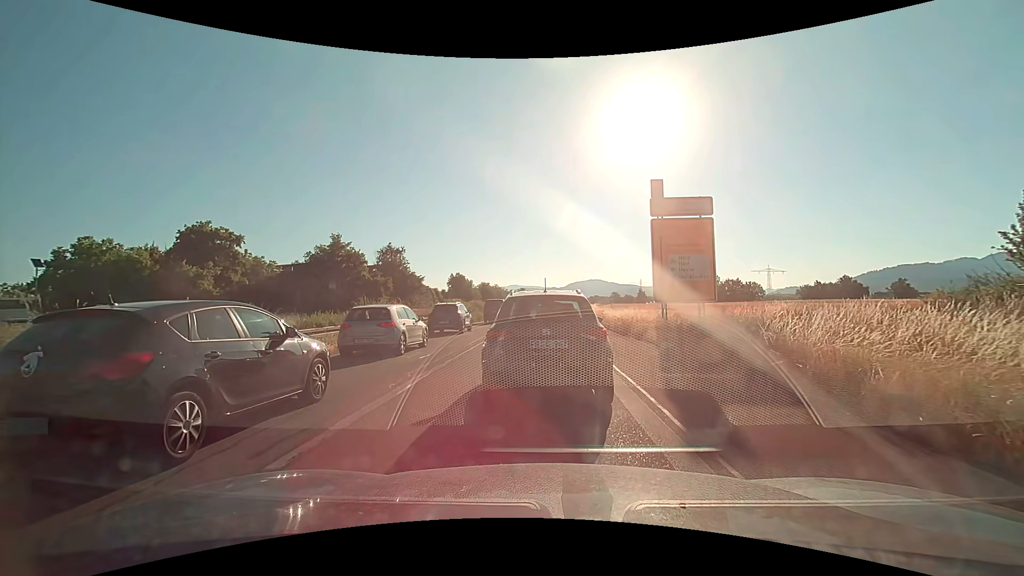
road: trunk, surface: asphalt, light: Day
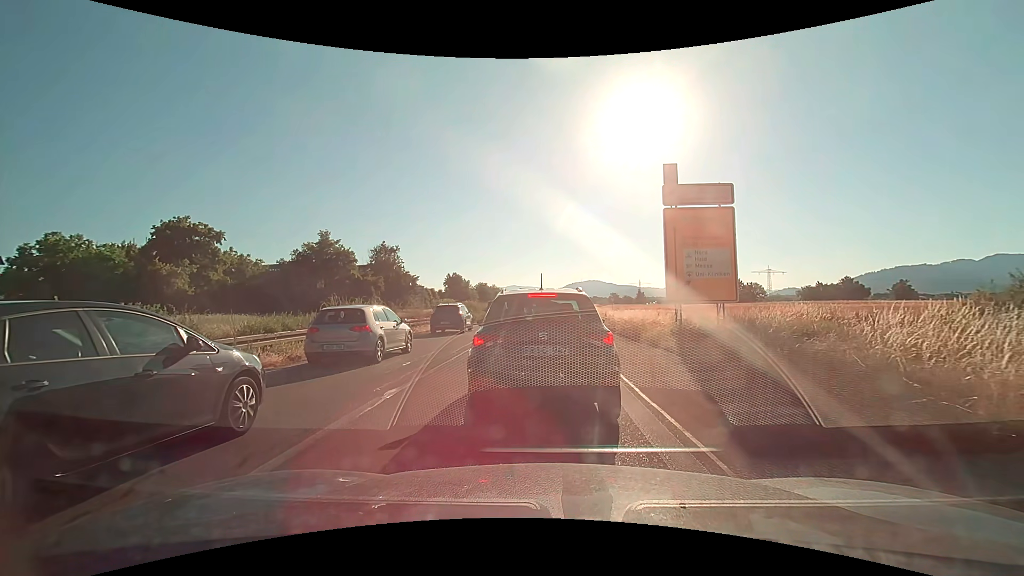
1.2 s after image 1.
(0.0, +2.8) m; 0°
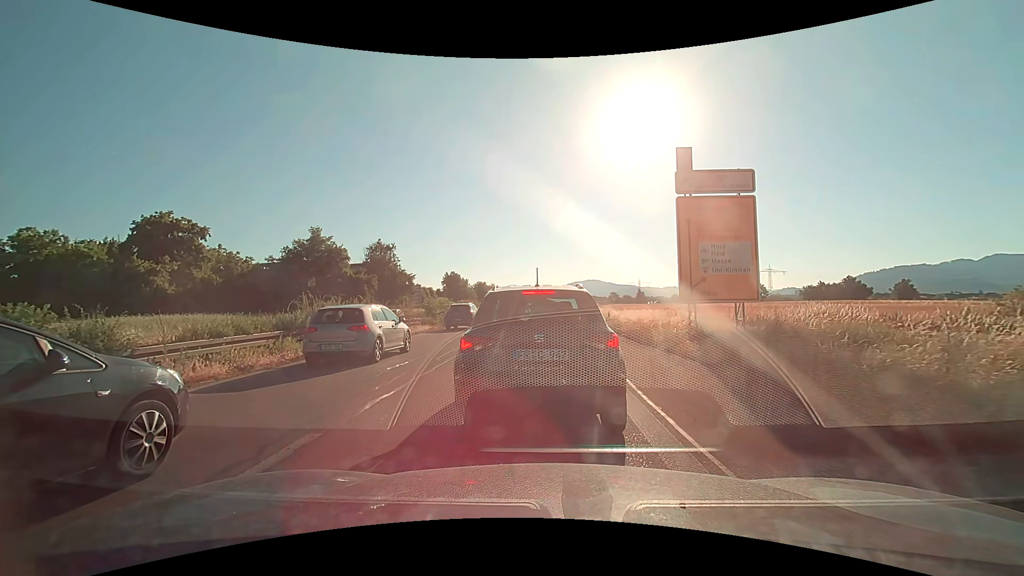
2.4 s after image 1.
(0.0, +2.0) m; -1°
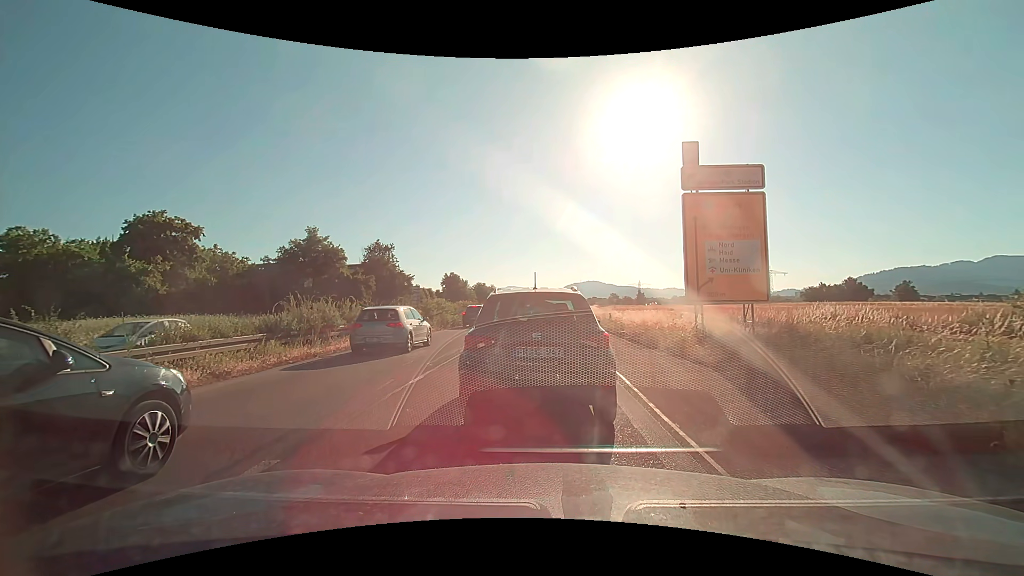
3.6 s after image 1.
(0.0, +0.8) m; 0°
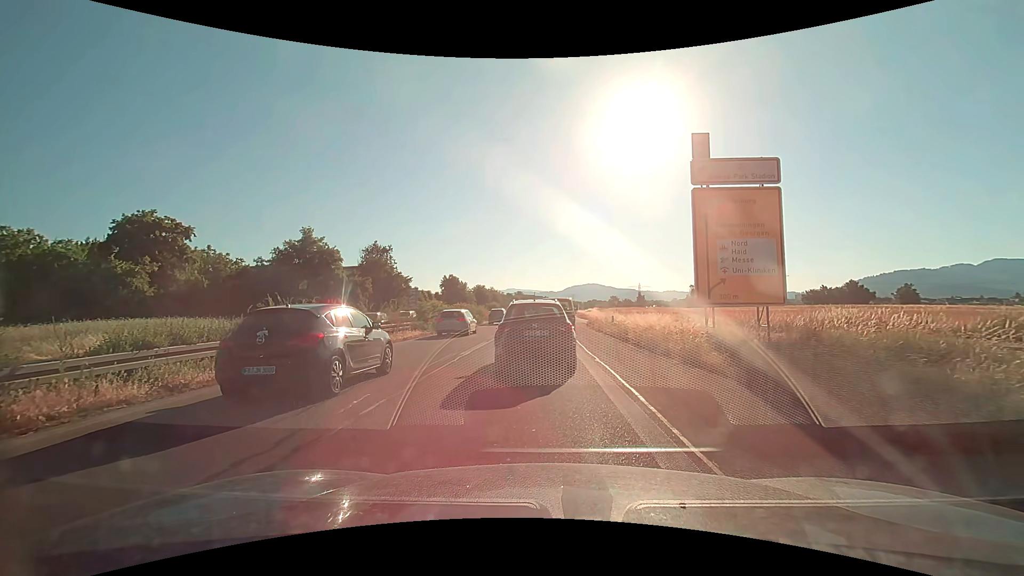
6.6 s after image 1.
(0.0, +1.3) m; 0°
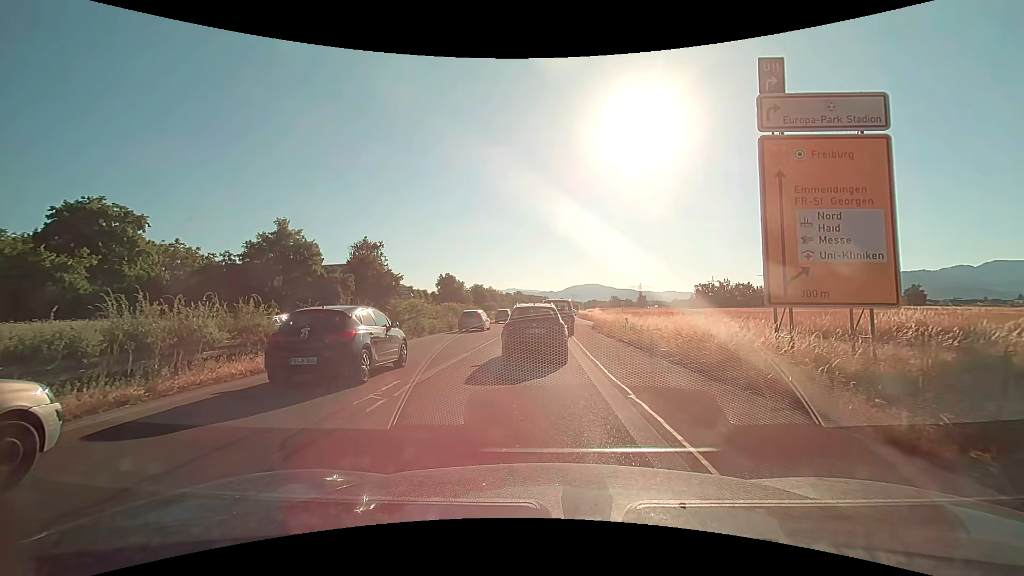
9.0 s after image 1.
(+0.1, +5.6) m; +1°
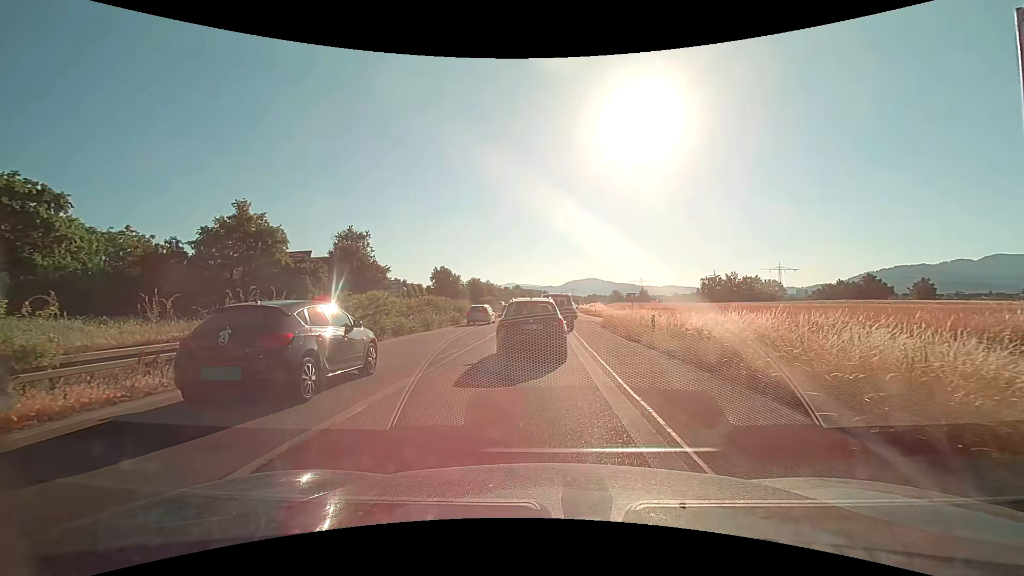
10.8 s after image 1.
(0.0, +6.6) m; 0°
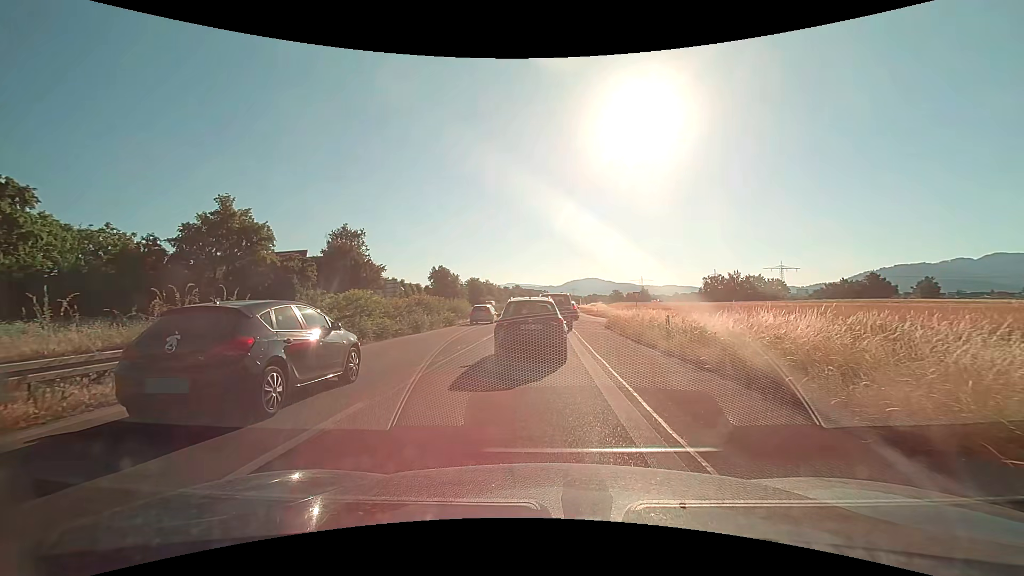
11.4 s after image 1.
(0.0, +2.3) m; 0°
